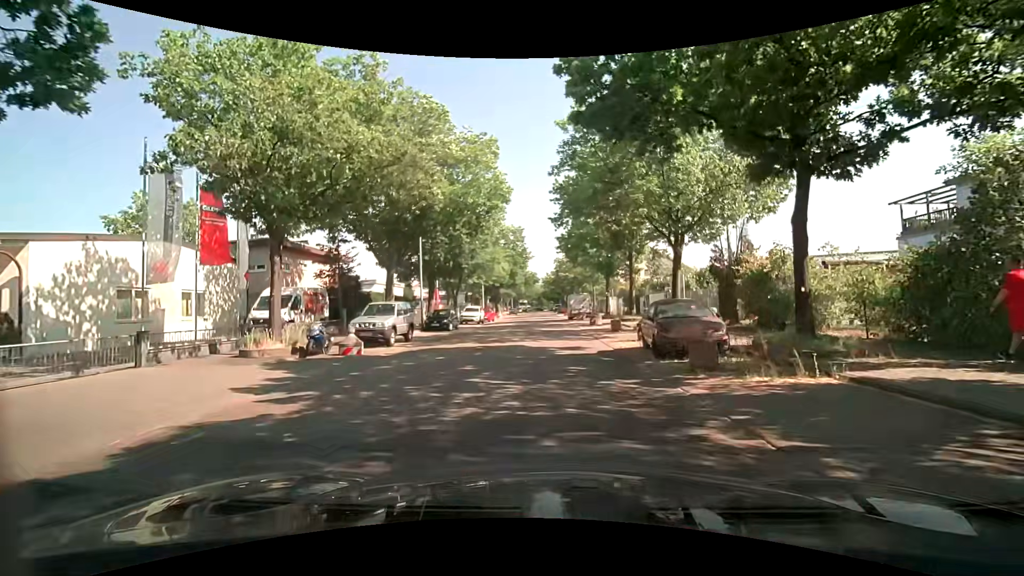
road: residential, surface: asphalt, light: Day
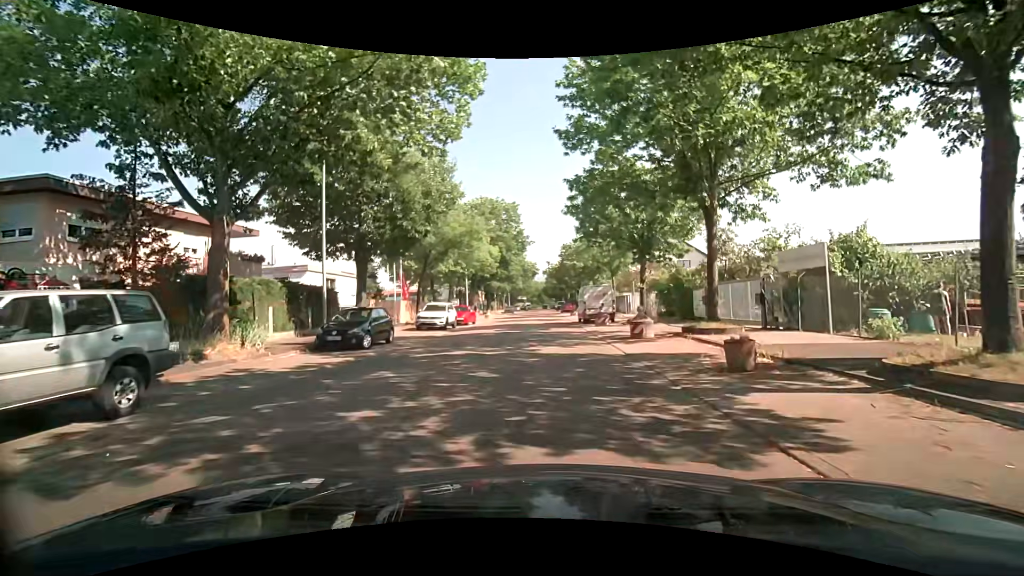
(+0.2, +15.5) m; +1°
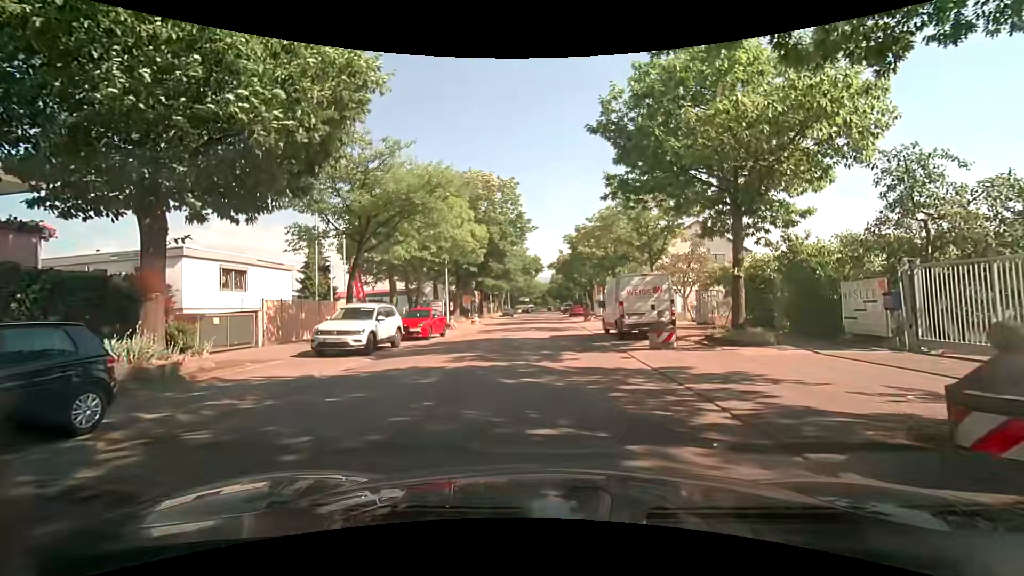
(-0.2, +13.5) m; -1°
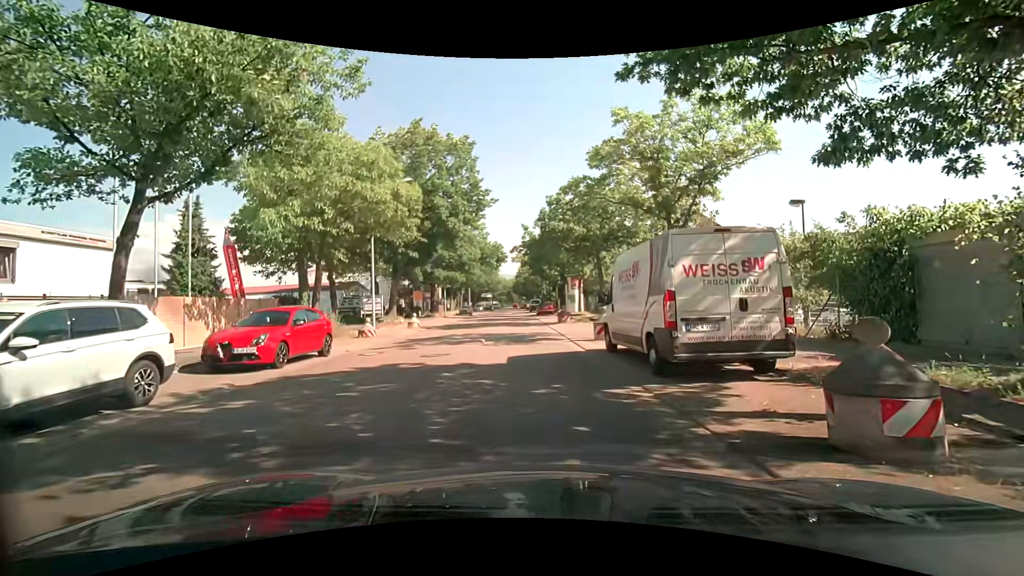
(+0.2, +10.5) m; +5°
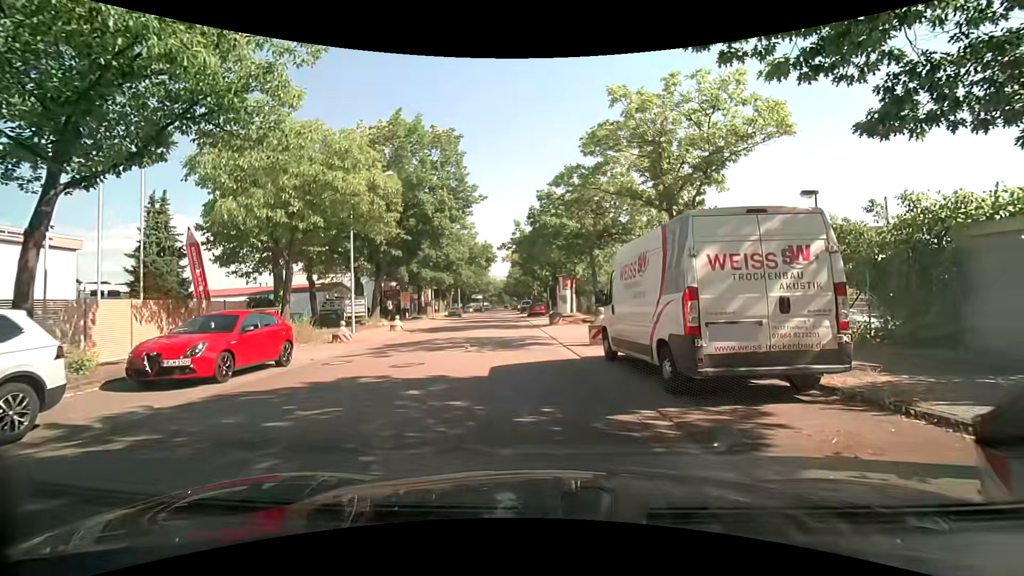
(0.0, +1.7) m; +1°
